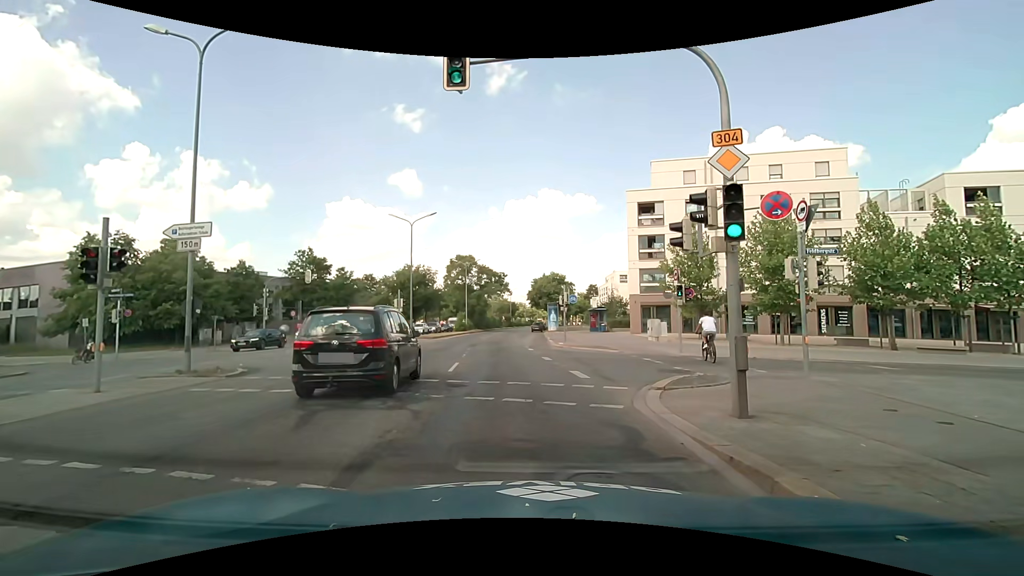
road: primary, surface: asphalt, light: Day
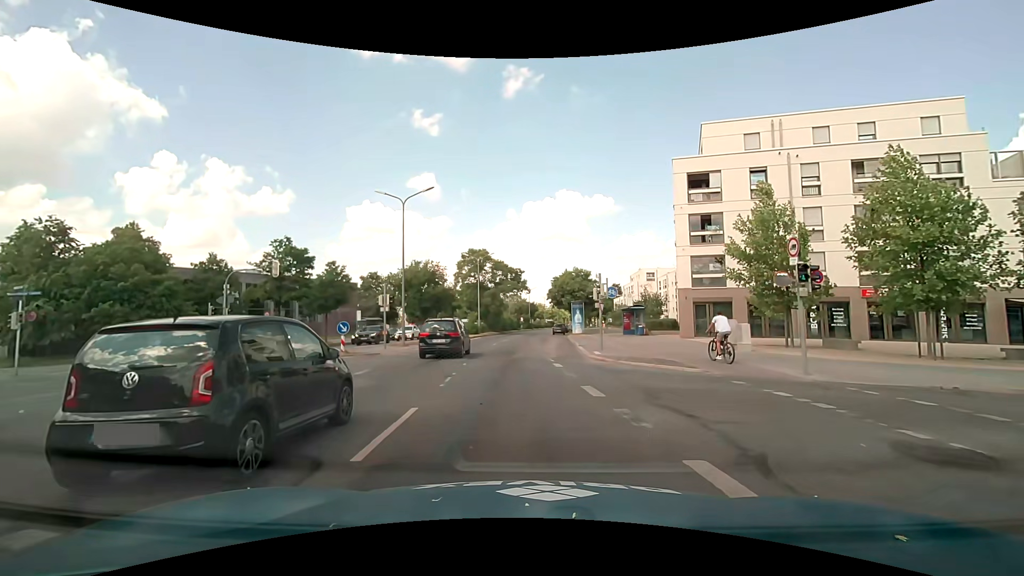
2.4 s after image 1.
(+0.1, +9.1) m; -1°
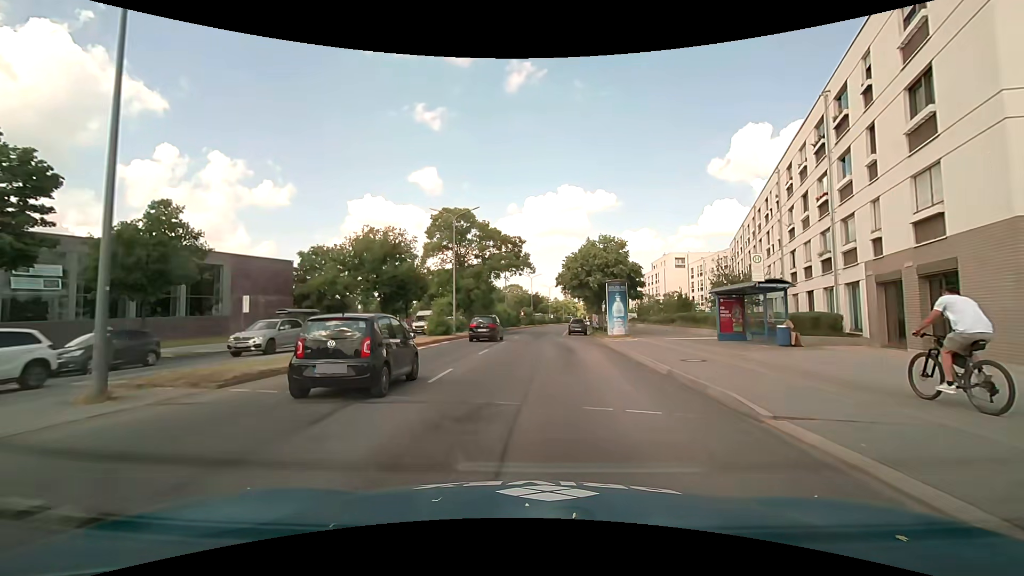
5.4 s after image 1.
(-0.1, +23.9) m; 0°
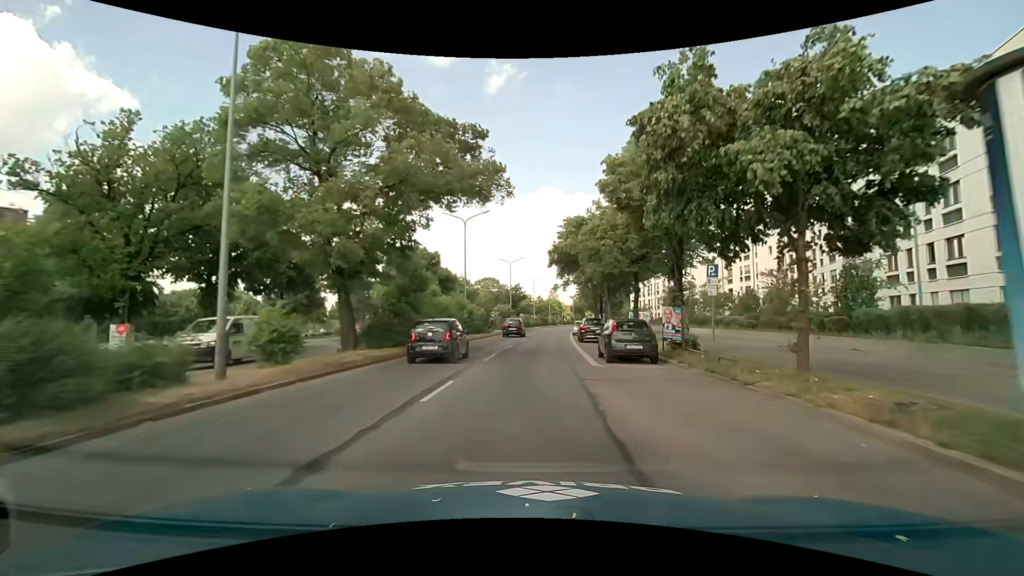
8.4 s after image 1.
(+0.4, +29.4) m; +2°
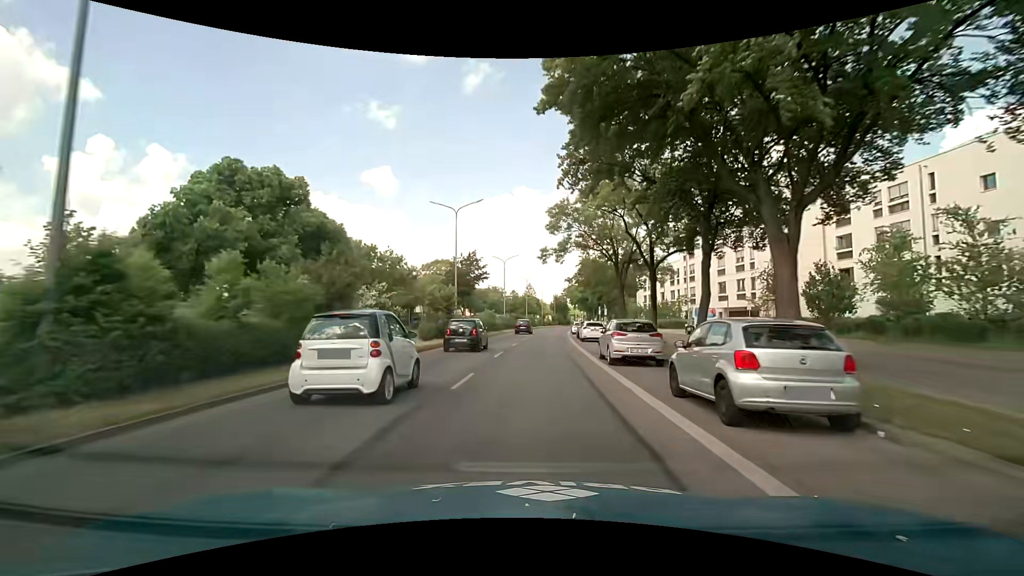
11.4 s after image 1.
(+0.9, +34.6) m; +2°
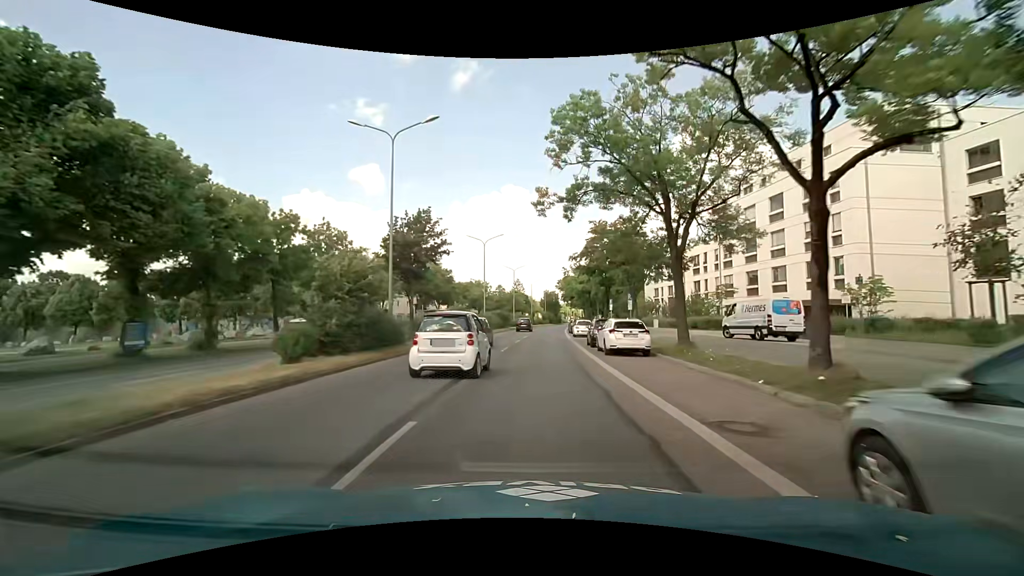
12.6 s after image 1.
(+0.2, +15.3) m; +2°
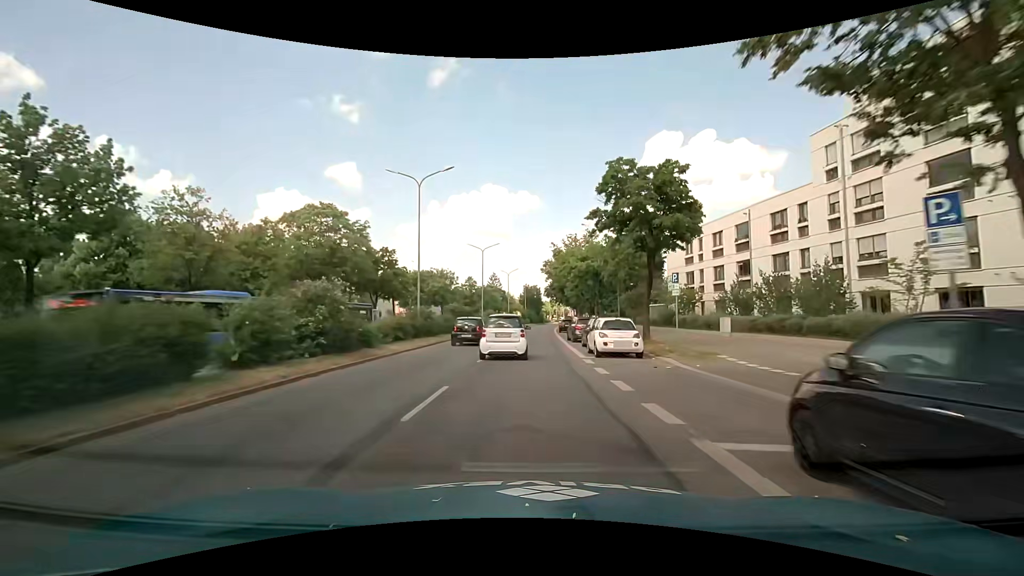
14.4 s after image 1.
(+0.5, +23.6) m; +3°
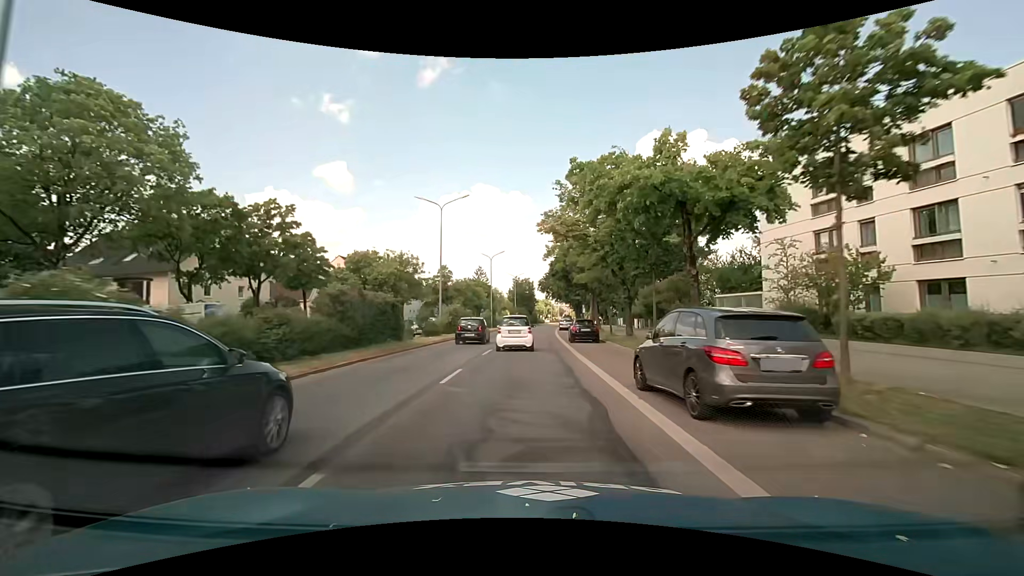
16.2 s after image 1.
(+0.1, +23.7) m; 0°
(0, +10) (0, +20) (0, +30) (0, +40) (+1, +50) (+1, +60) (+2, +70) (+2, +80) (+3, +90) (+4, +100) m
